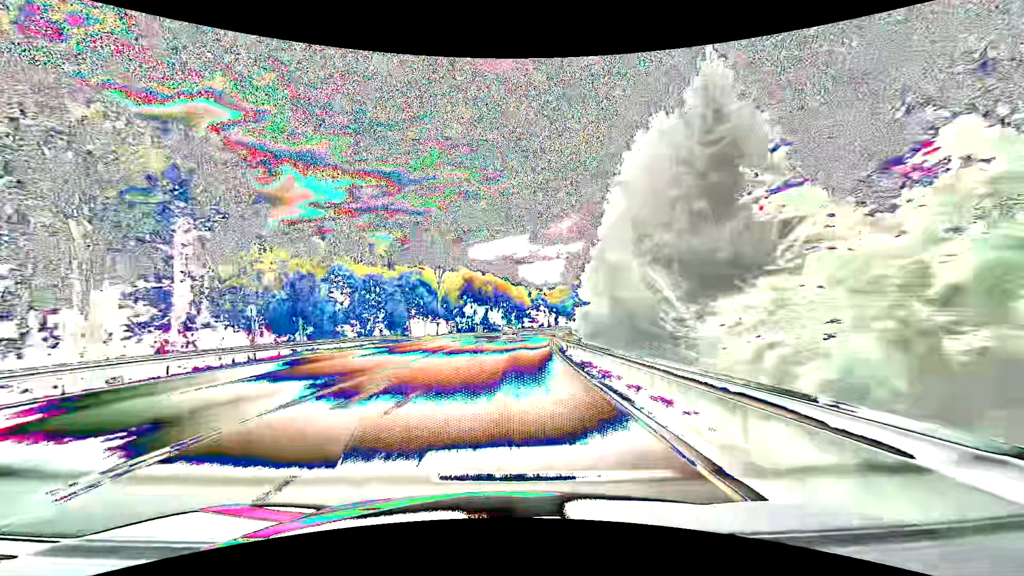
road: primary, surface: asphalt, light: Day
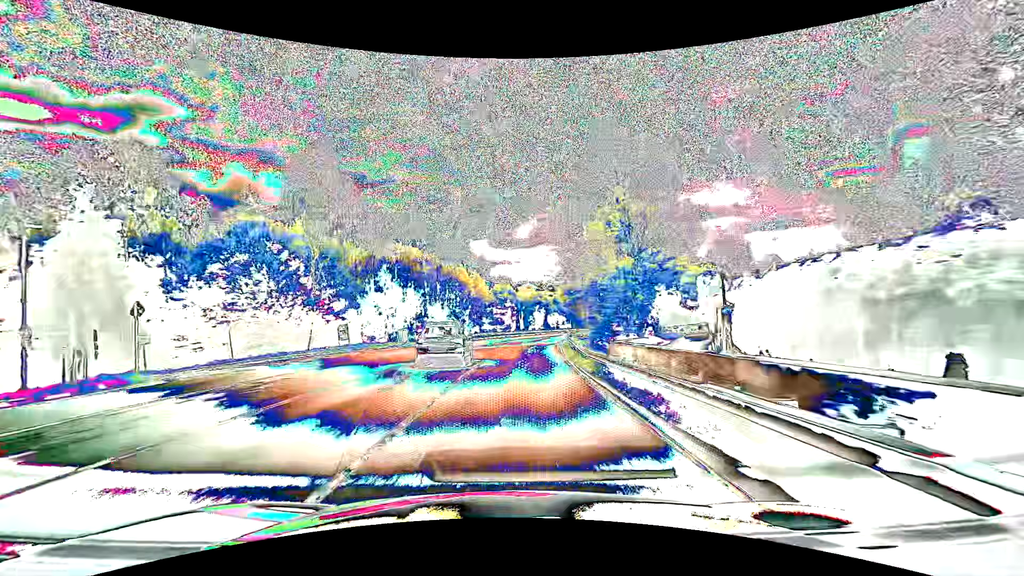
(+1.8, +43.1) m; +4°
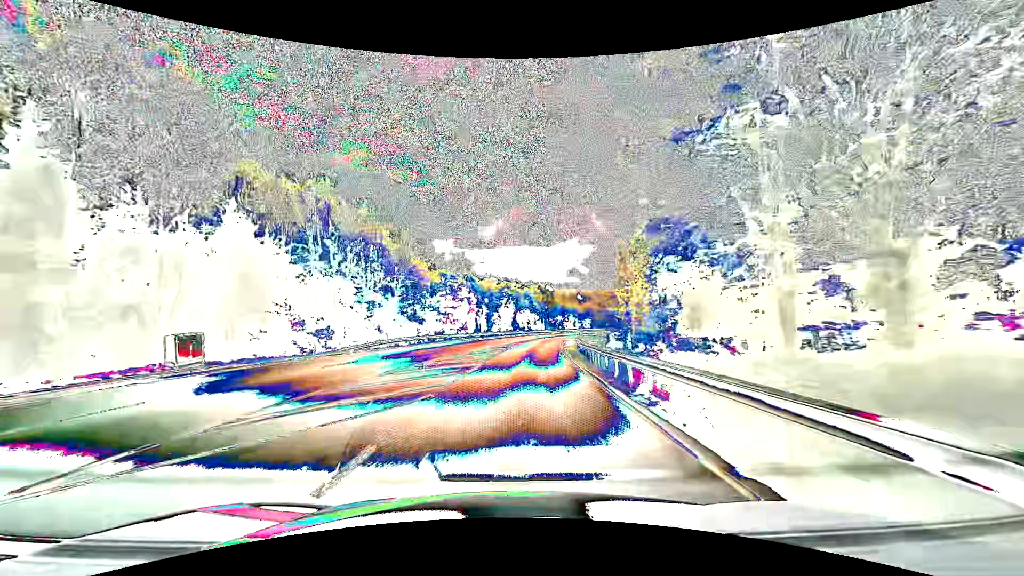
(+1.4, +32.2) m; +5°
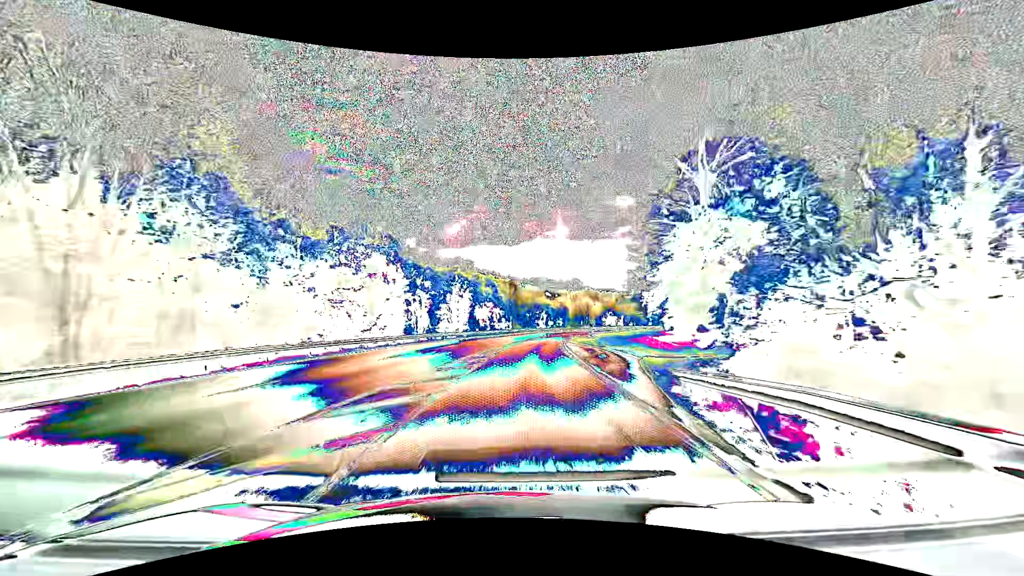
(+1.1, +32.1) m; +4°
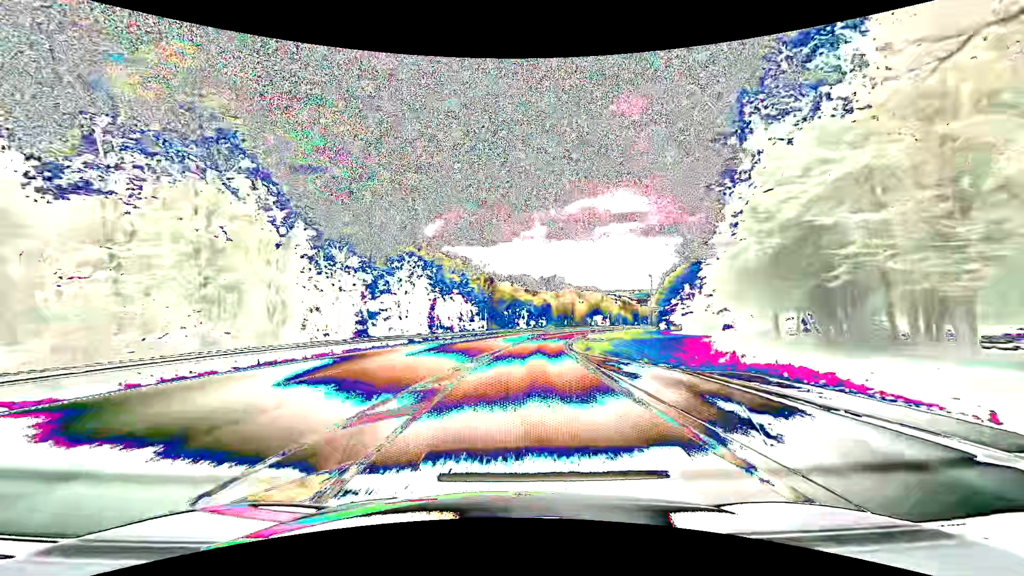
(+0.5, +20.9) m; +2°
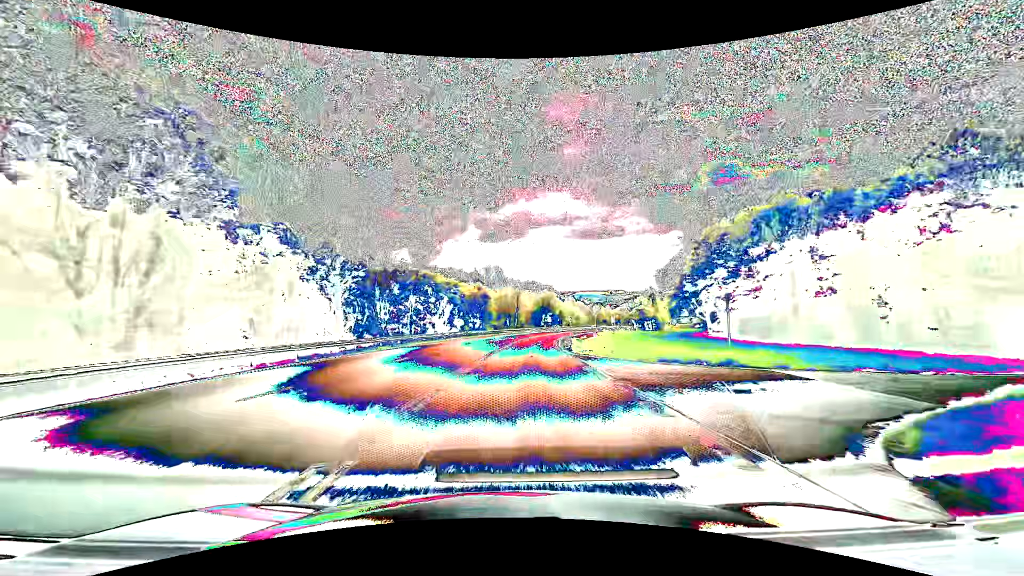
(+3.7, +51.0) m; +8°
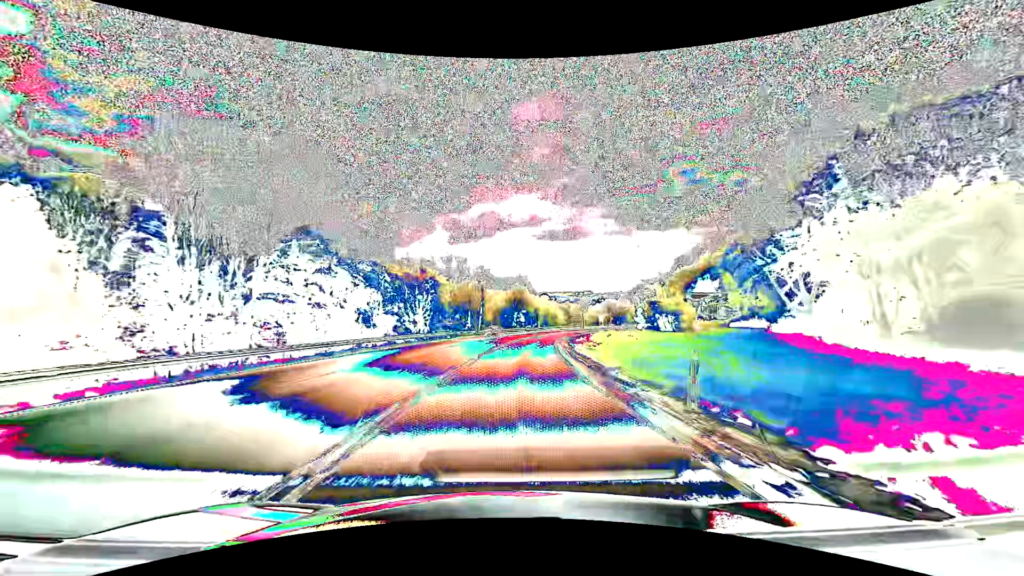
(+0.9, +31.7) m; +3°
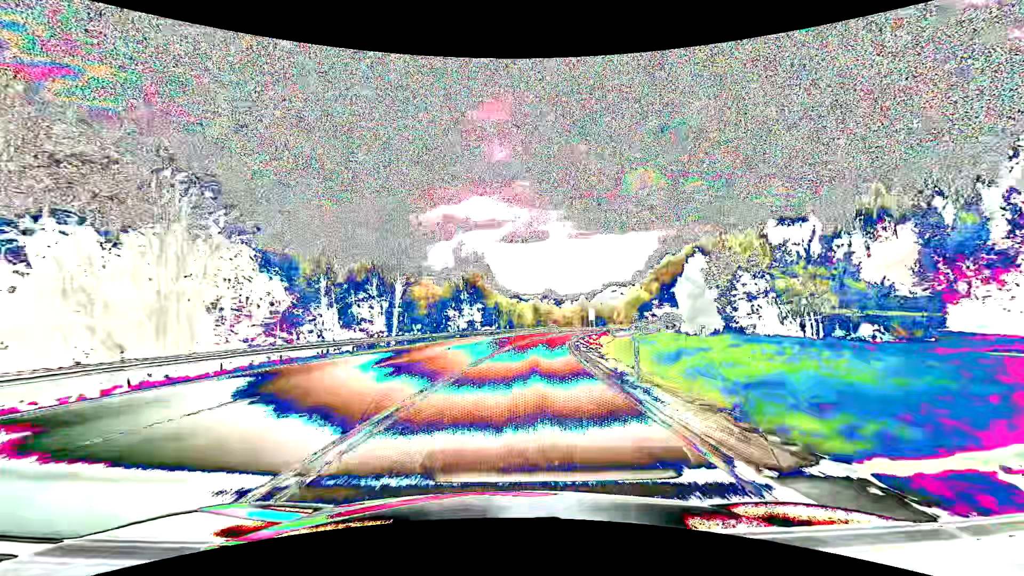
(+1.9, +41.3) m; +5°
(0, +10) (0, +20) (+1, +30) (+2, +40) (+3, +50) (+5, +60) (+6, +70) (+8, +79) (+10, +89) (+13, +99) m
